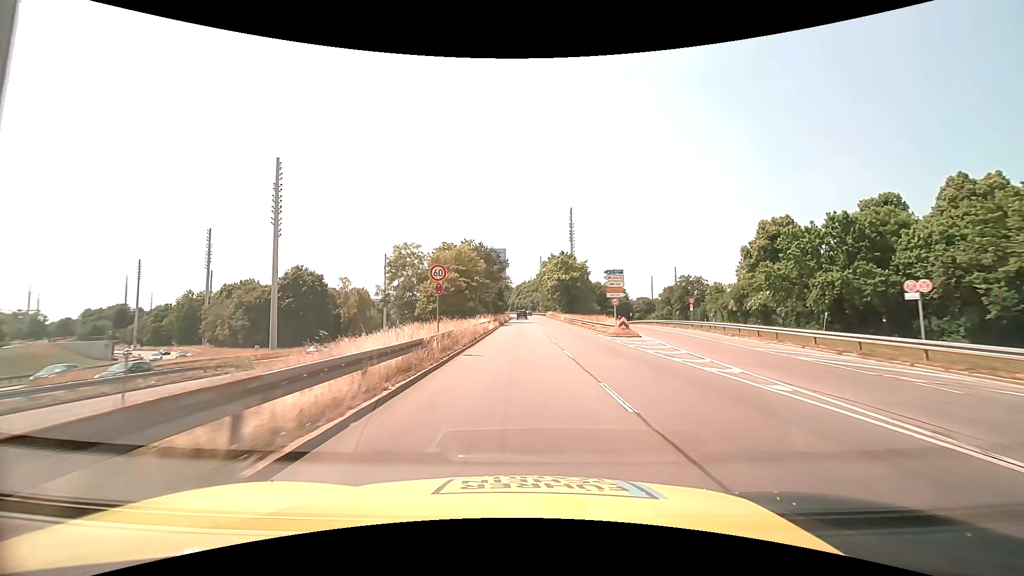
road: trunk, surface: asphalt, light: Day
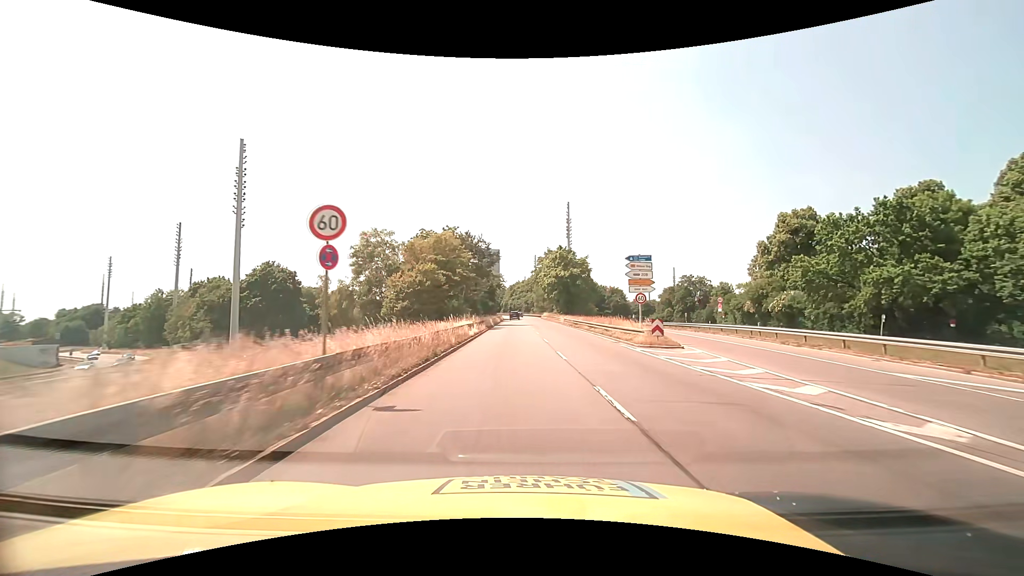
(0.0, +9.6) m; +1°
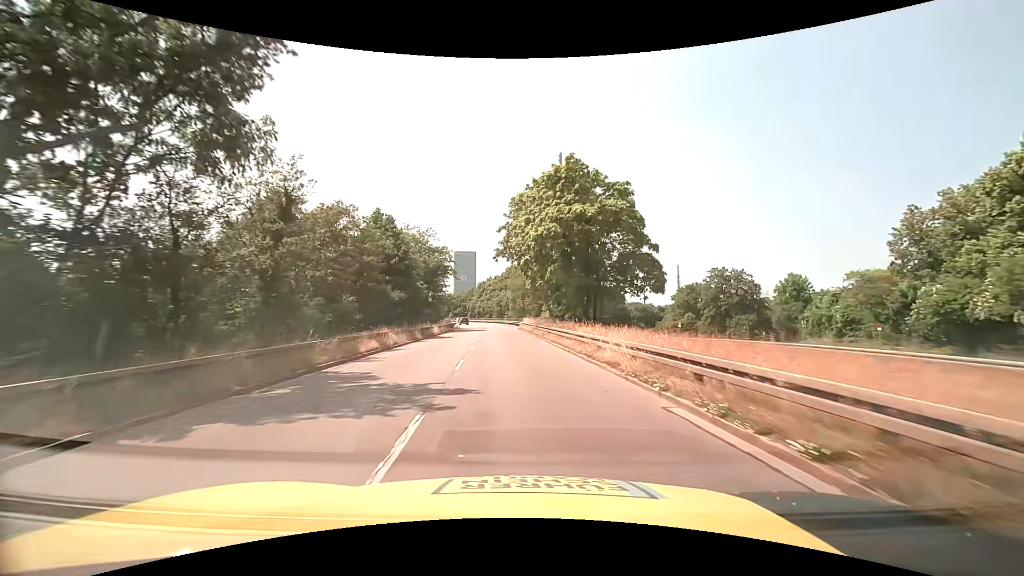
(+1.7, +47.9) m; +2°
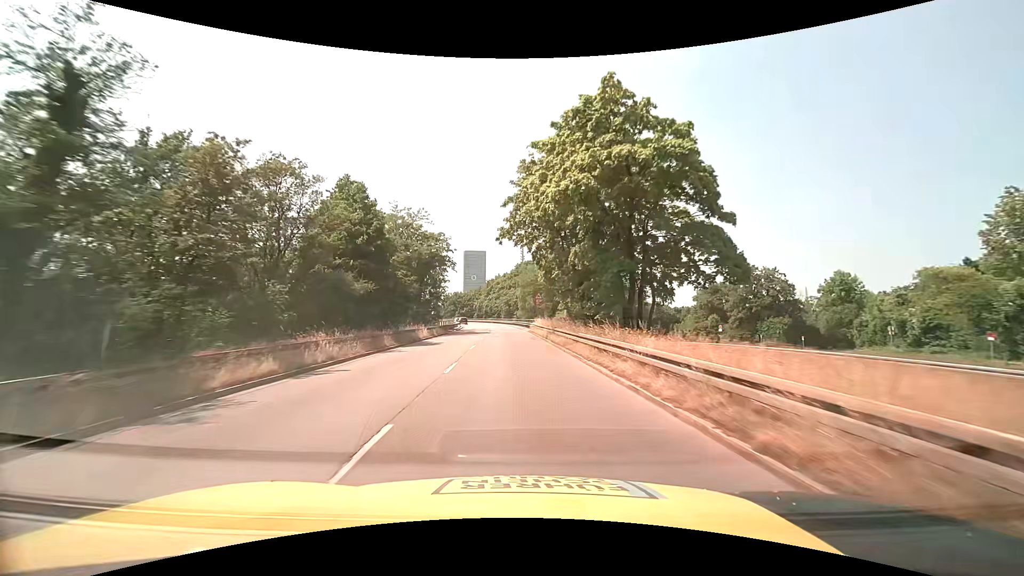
(-0.1, +9.6) m; -1°
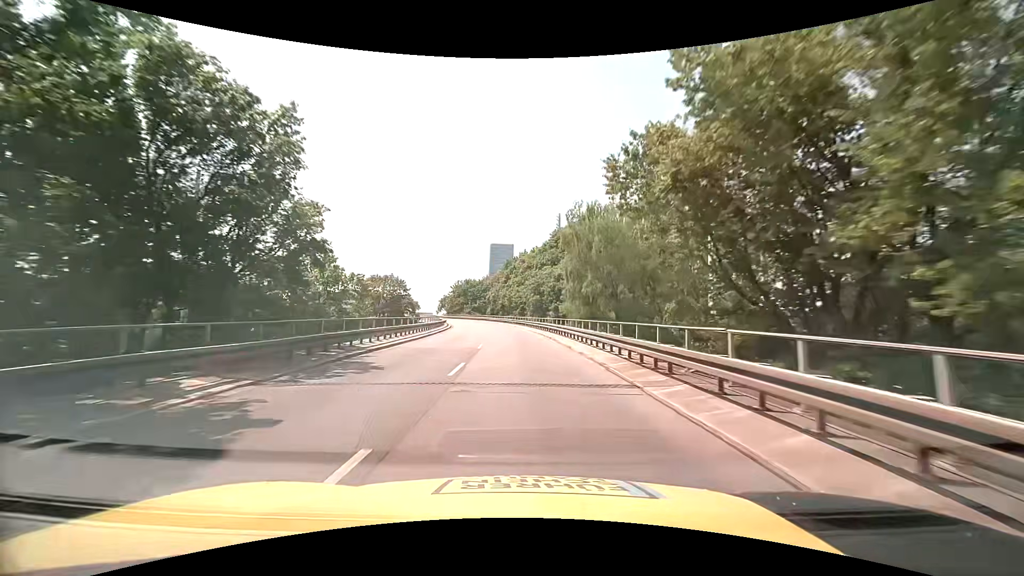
(-1.5, +48.3) m; -3°
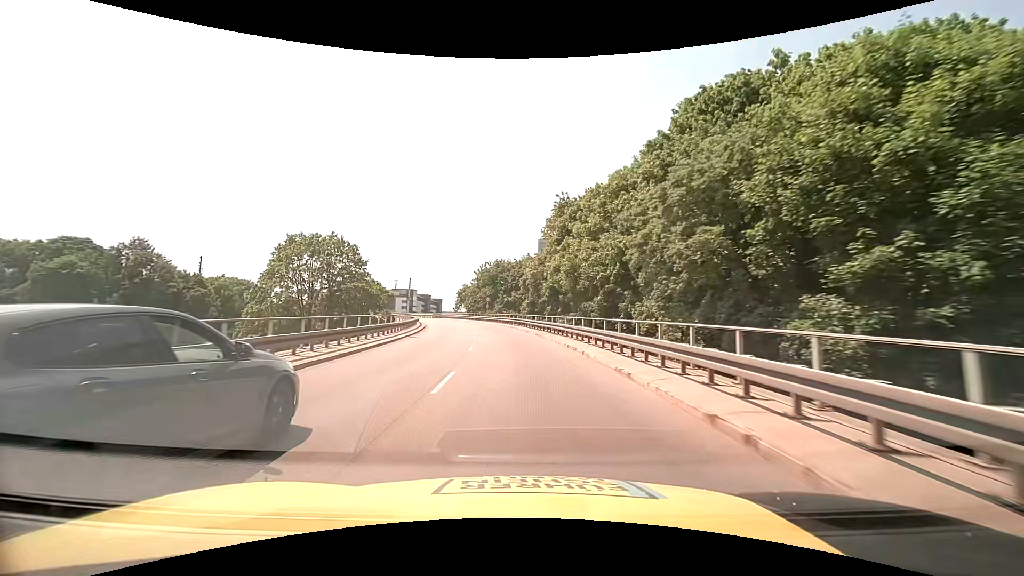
(-1.6, +48.3) m; -5°
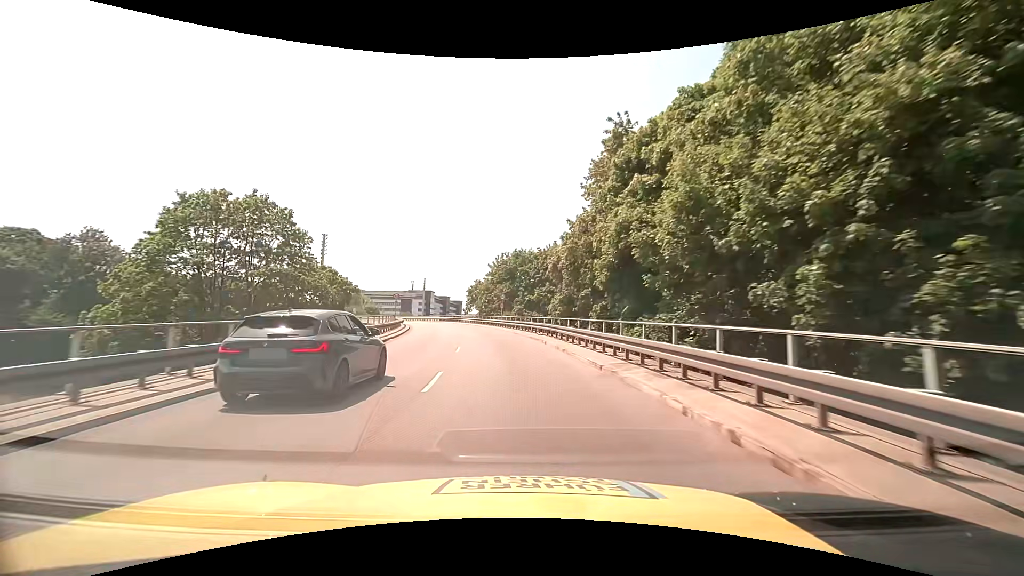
(-0.3, +17.8) m; -2°
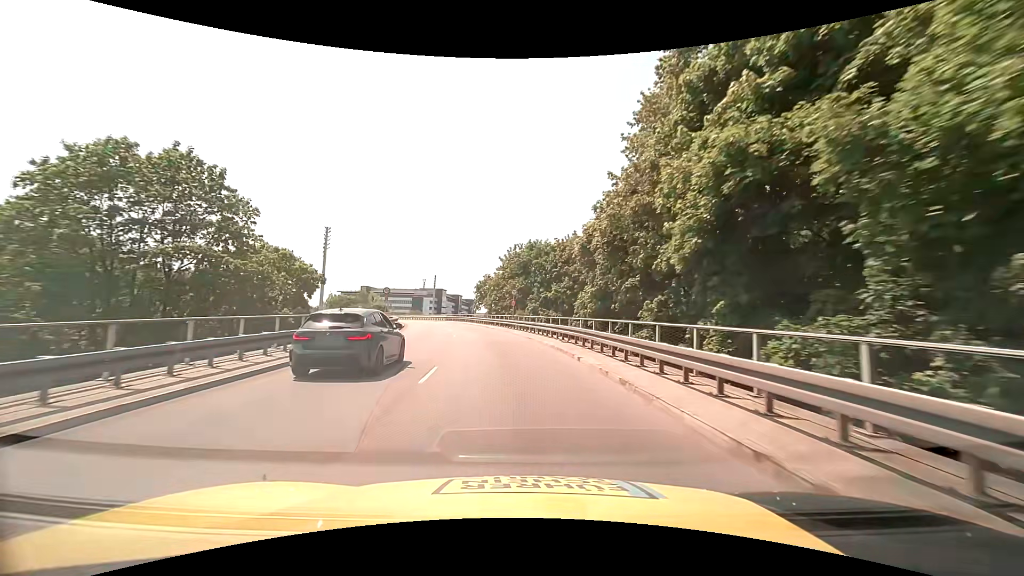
(-0.1, +8.5) m; -2°
(0, +10) (-1, +20) (-2, +30) (-3, +40) (-5, +50) (-8, +59) (-11, +69) (-14, +78) (-18, +88) (-22, +97) m
